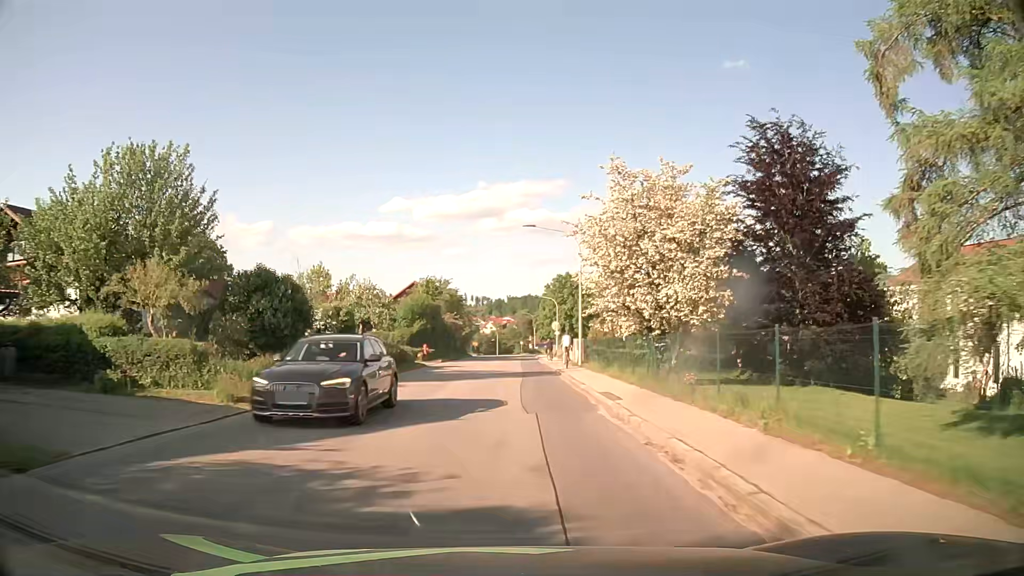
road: tertiary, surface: asphalt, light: Day
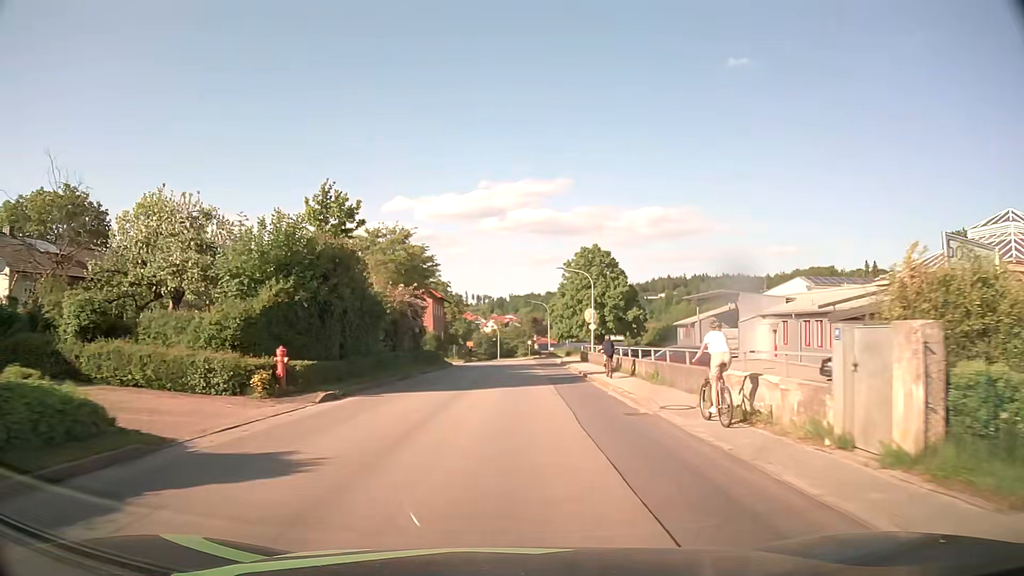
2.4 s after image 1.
(-0.2, +31.7) m; 0°
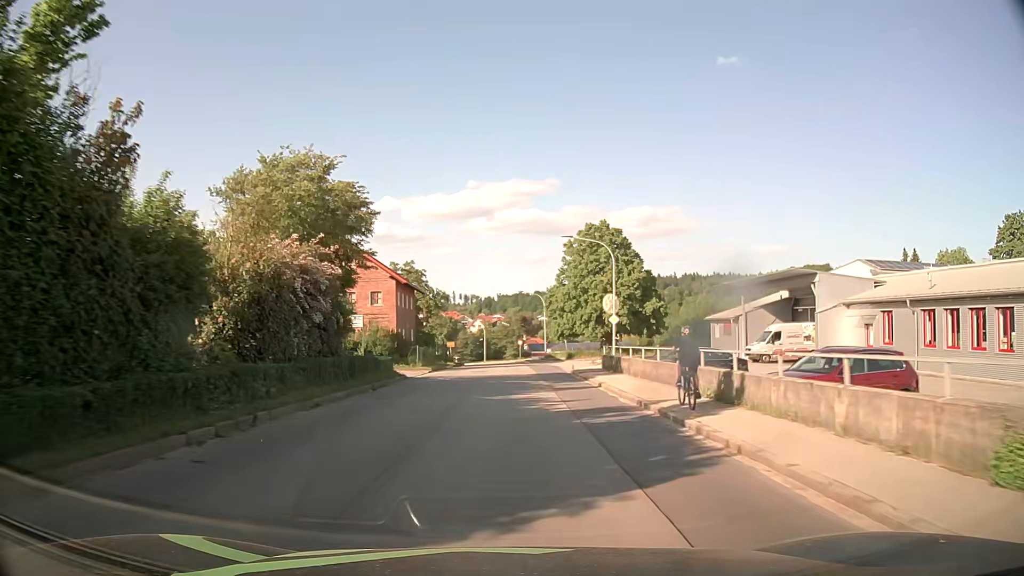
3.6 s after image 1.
(+0.2, +15.9) m; +1°
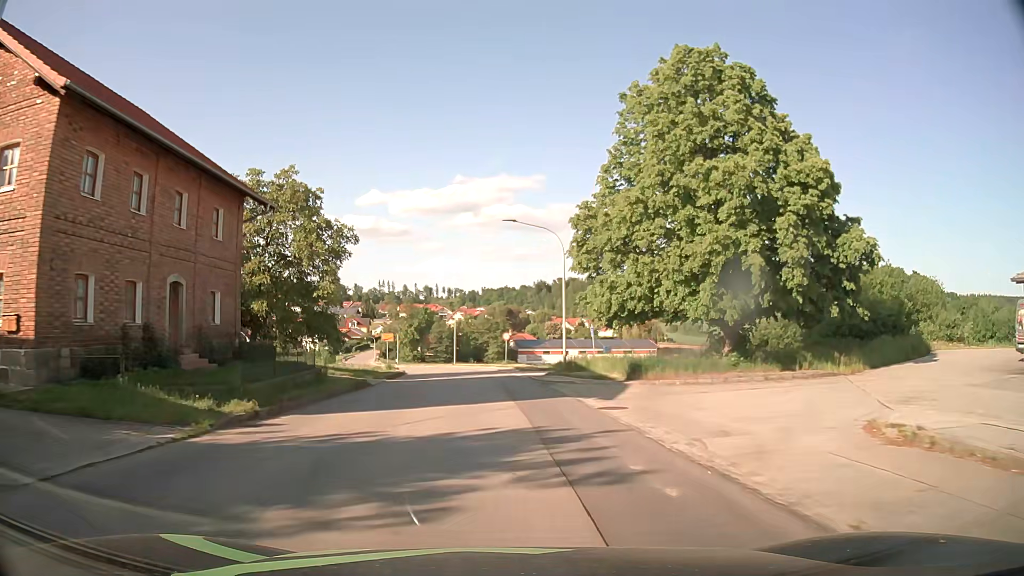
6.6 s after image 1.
(+0.8, +39.6) m; +1°
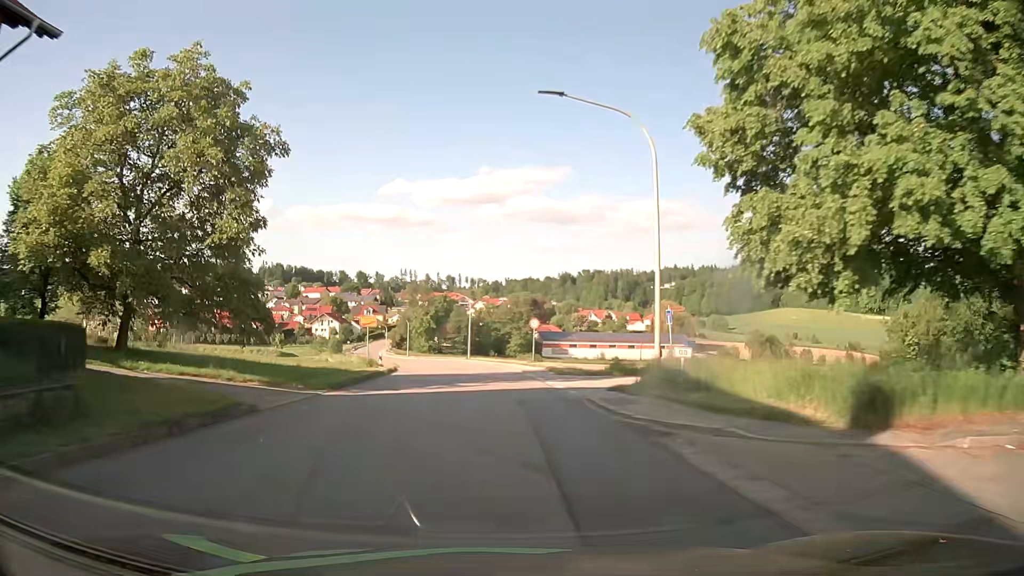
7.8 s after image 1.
(-0.2, +15.9) m; -2°
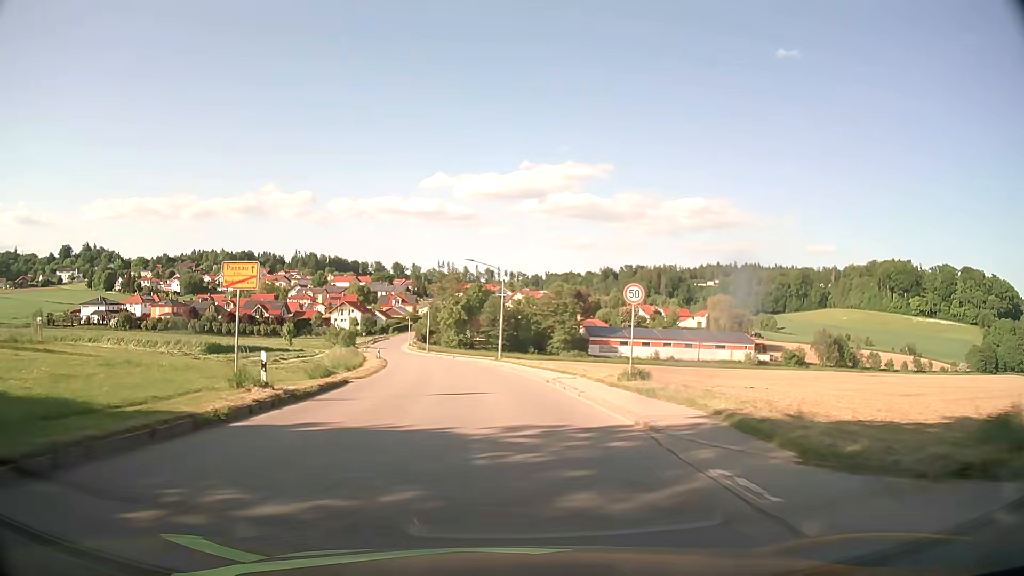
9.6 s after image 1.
(-0.6, +24.0) m; -3°
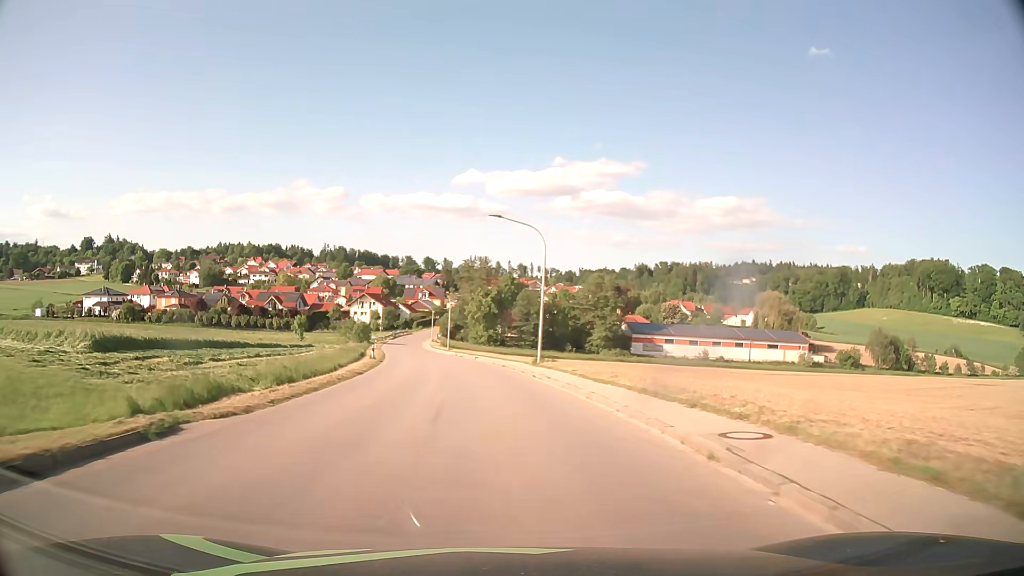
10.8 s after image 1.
(-0.5, +16.0) m; -3°
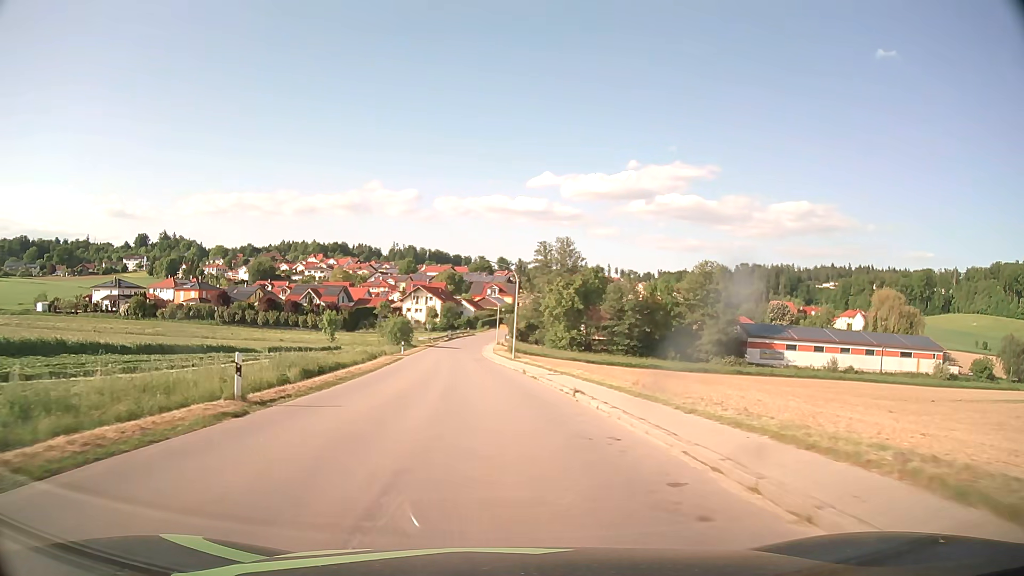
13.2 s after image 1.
(-1.8, +31.9) m; -6°
(0, +10) (-1, +20) (-1, +30) (-2, +40) (-3, +50) (-3, +60) (-4, +70) (-5, +80) (-5, +90) (-5, +100) m
